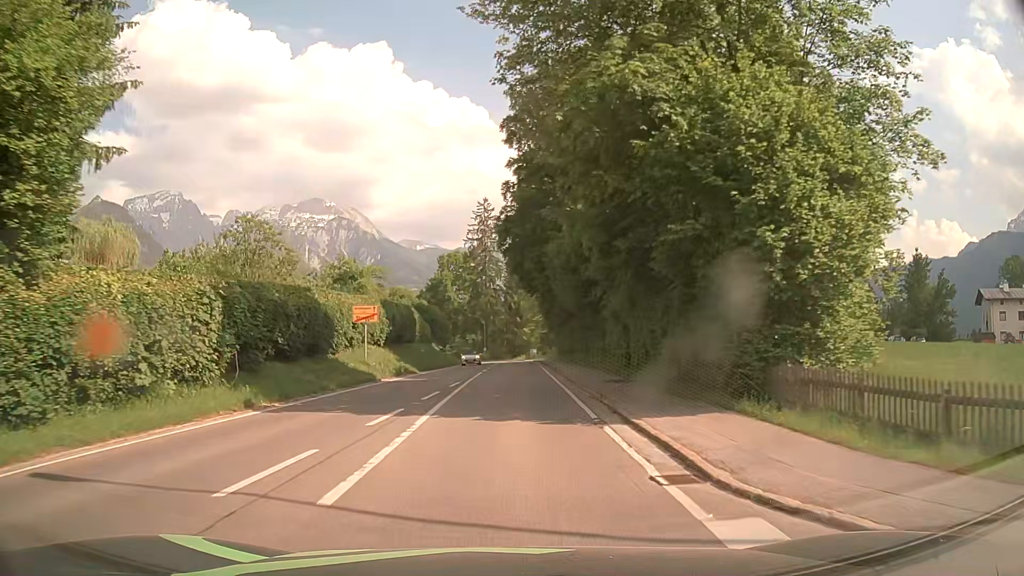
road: secondary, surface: asphalt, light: Day
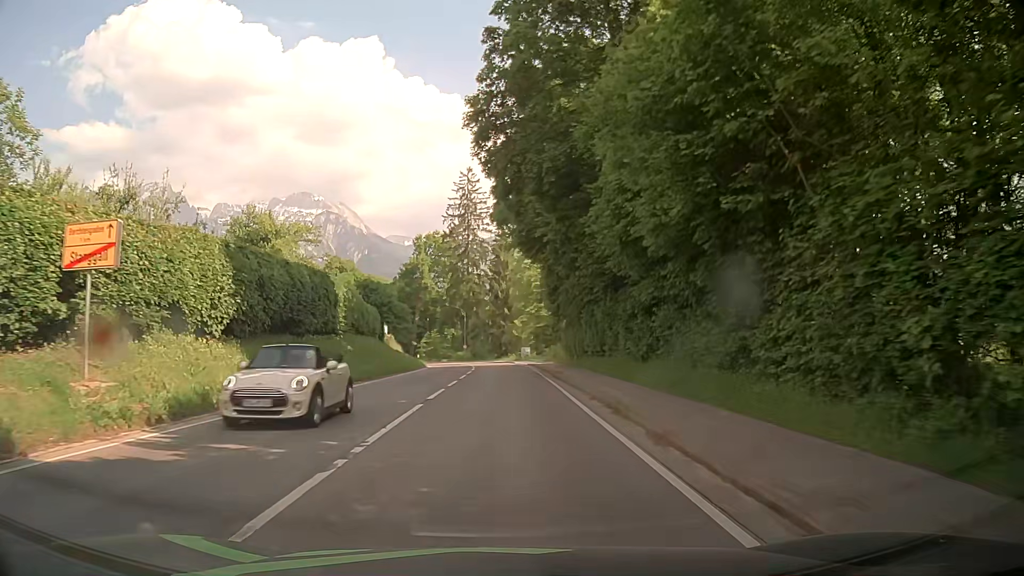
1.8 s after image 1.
(+0.2, +22.8) m; +1°
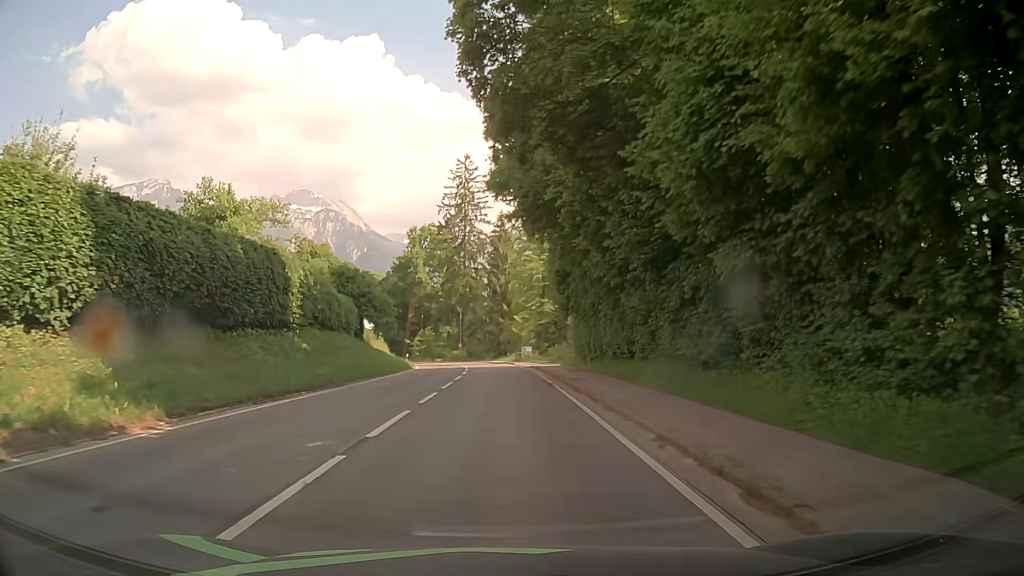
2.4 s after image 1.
(0.0, +7.6) m; 0°
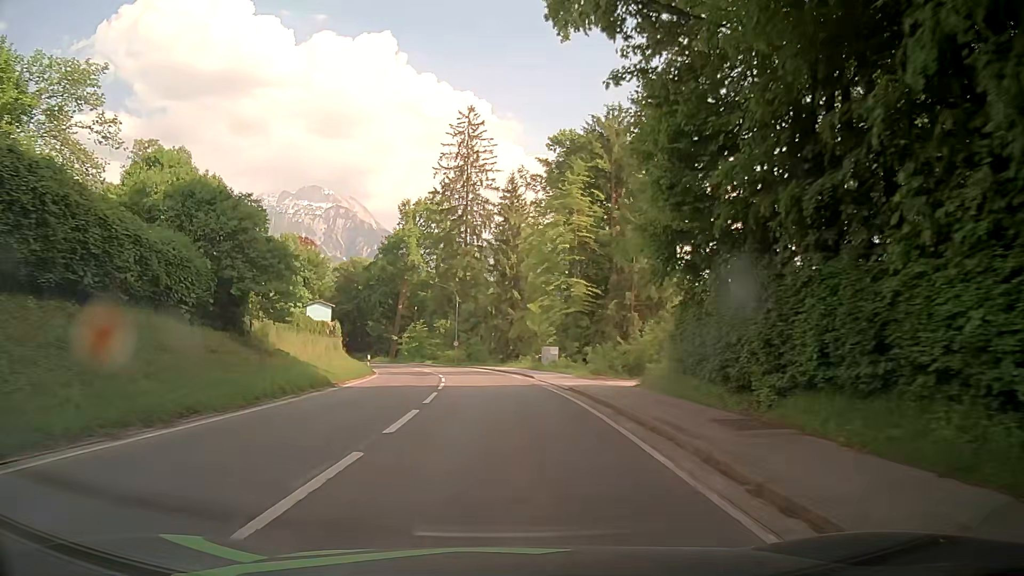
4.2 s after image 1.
(-0.1, +23.7) m; -1°
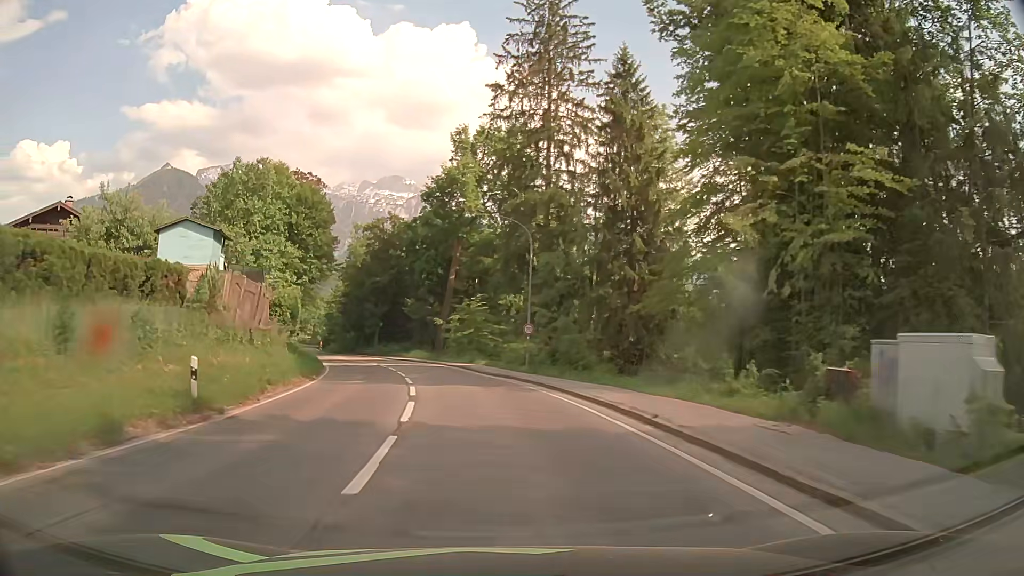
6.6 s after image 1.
(-1.5, +34.4) m; -7°
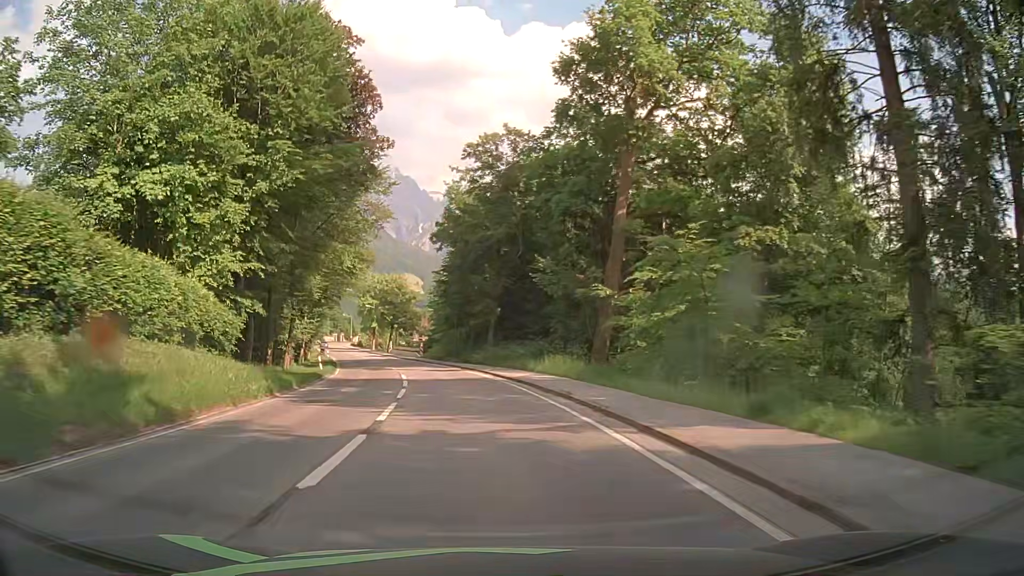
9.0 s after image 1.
(-3.6, +35.7) m; -12°
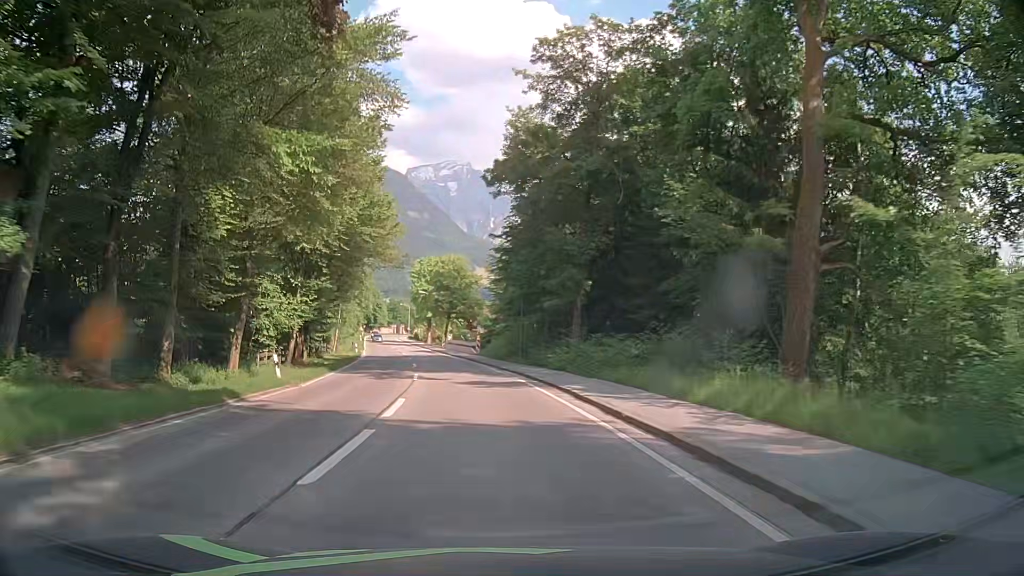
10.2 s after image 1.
(-1.0, +18.2) m; -6°
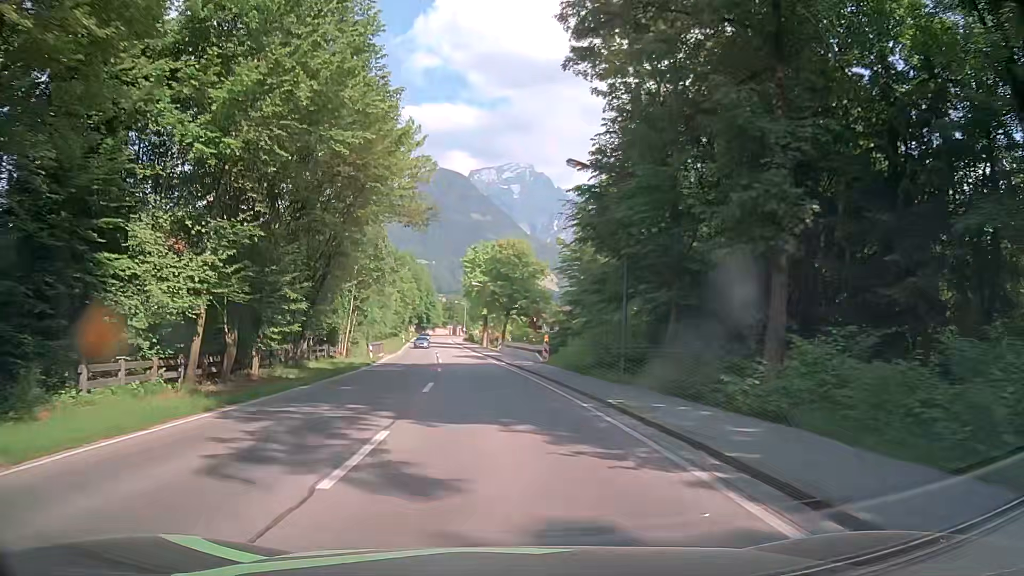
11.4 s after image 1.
(-0.9, +18.3) m; -6°
(0, +10) (-1, +20) (-1, +30) (-2, +40) (-3, +50) (-4, +60) (-5, +70) (-7, +80) (-8, +90) (-9, +100) m
